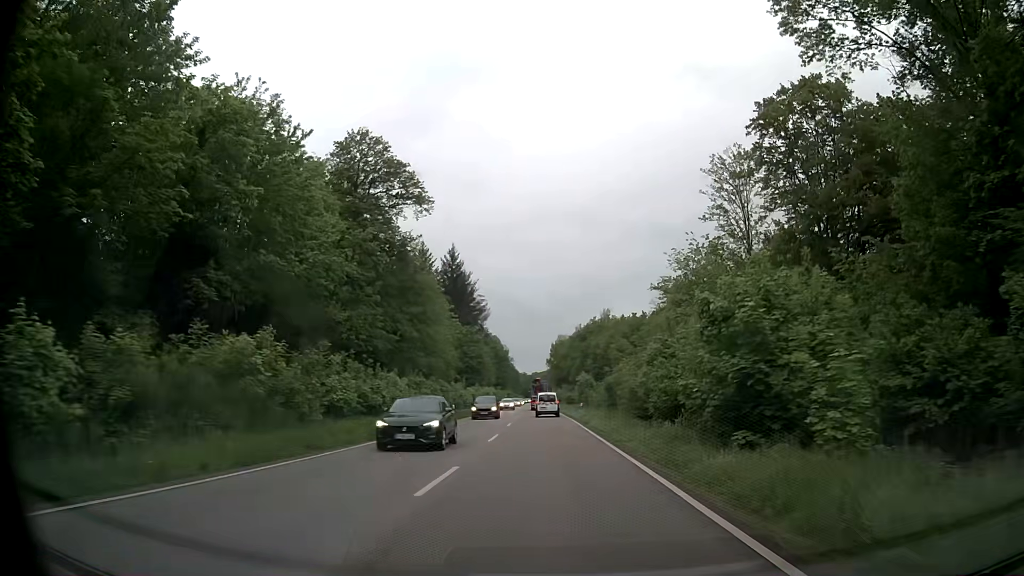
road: secondary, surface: asphalt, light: Day
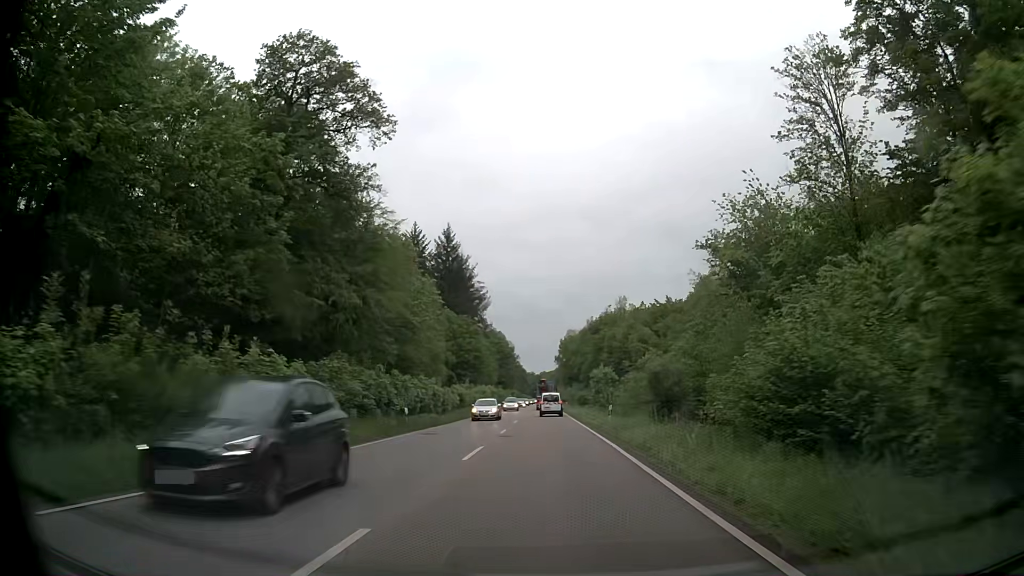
(-0.1, +18.6) m; -1°
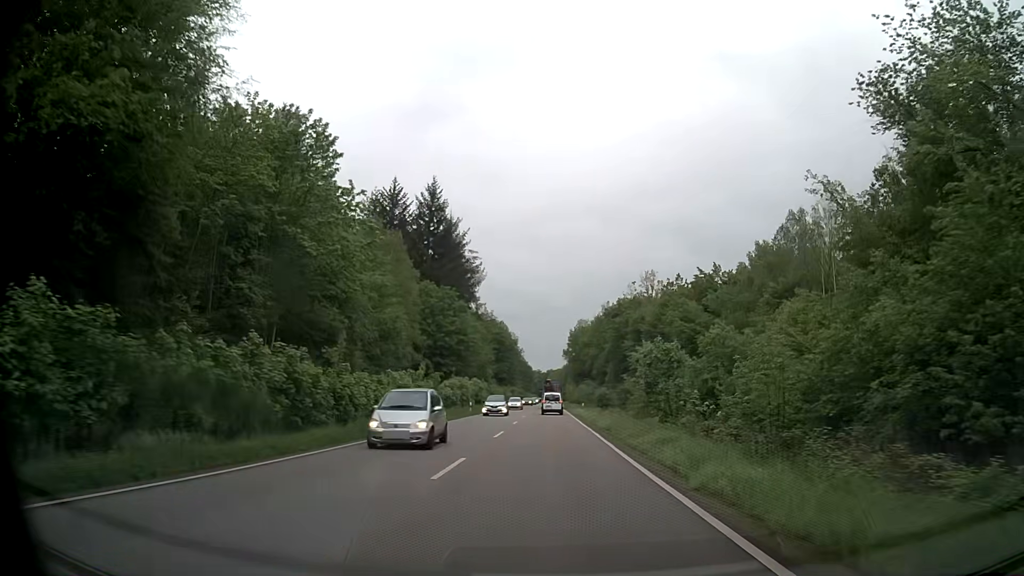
(-0.1, +27.7) m; 0°
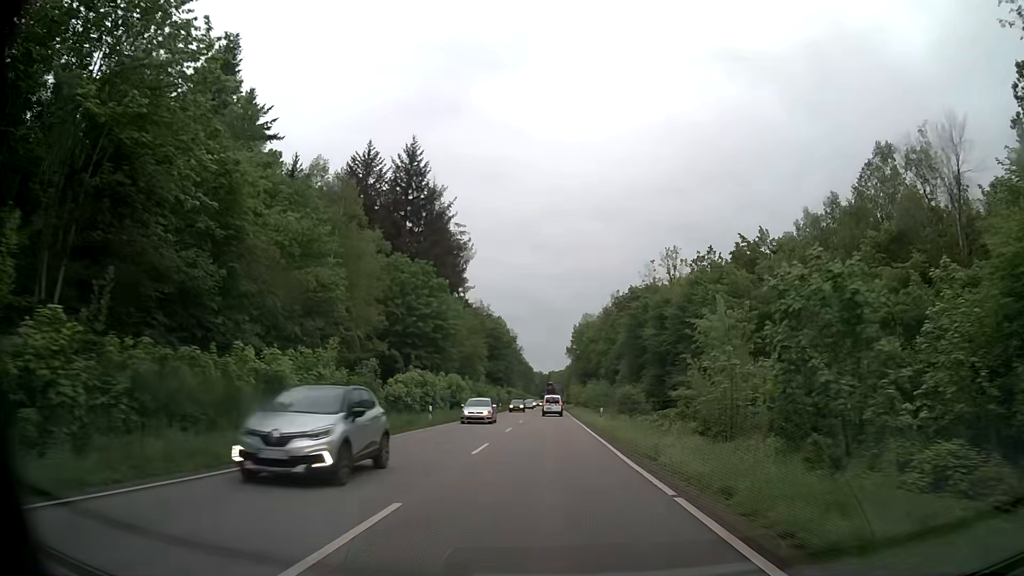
(-0.1, +18.6) m; 0°
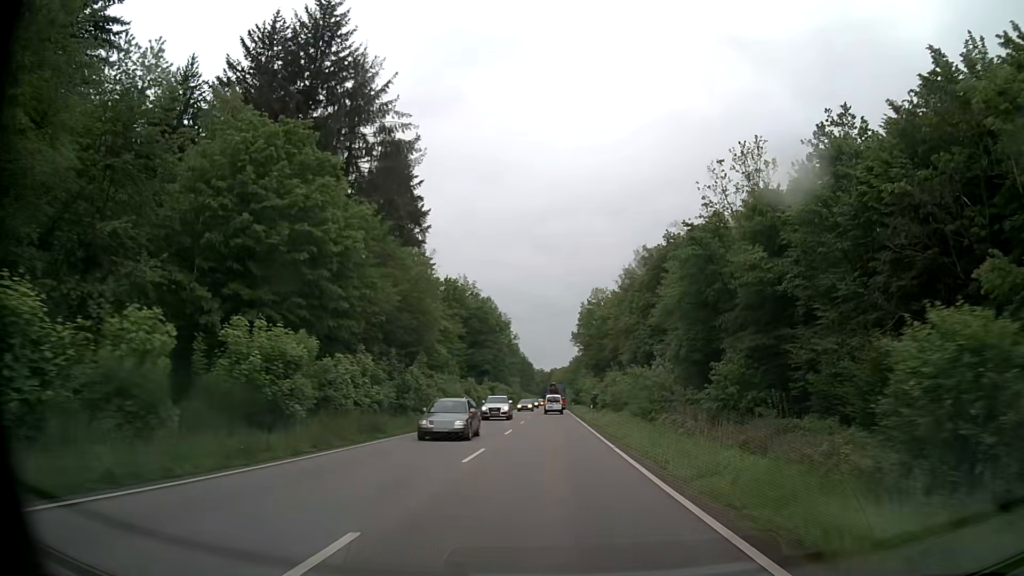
(-0.2, +38.3) m; 0°
